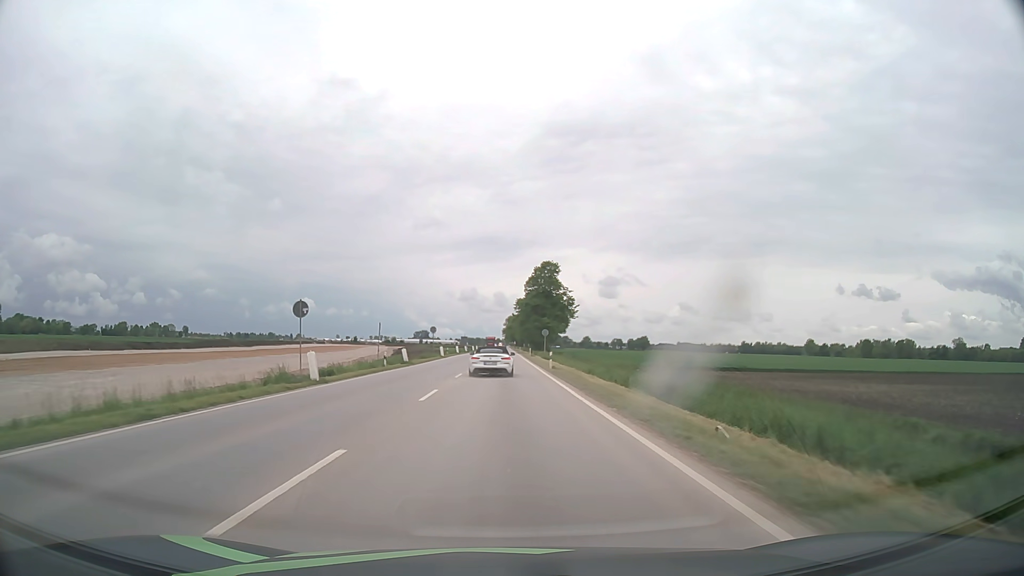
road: unclassified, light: Day
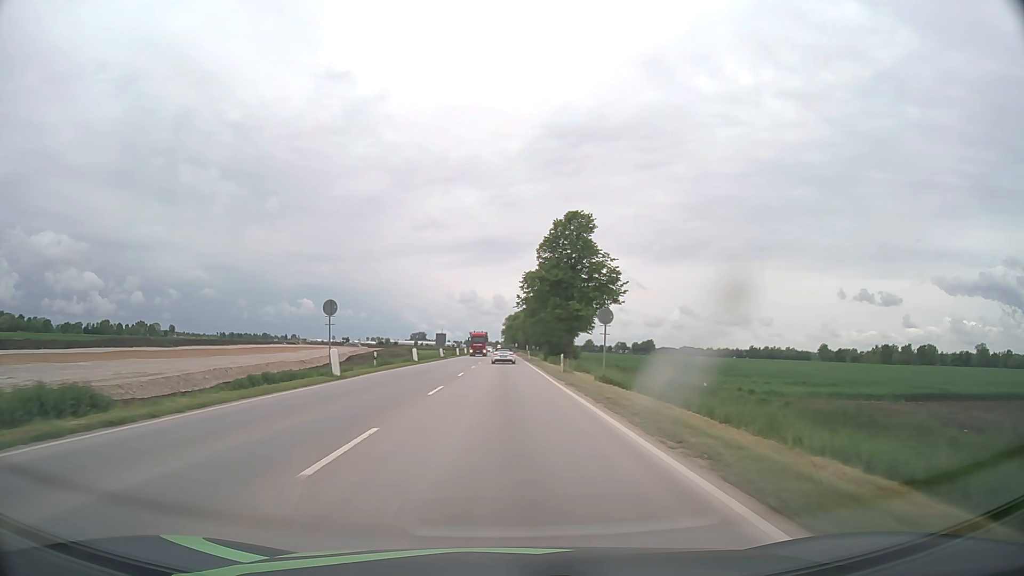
(-0.1, +46.0) m; 0°
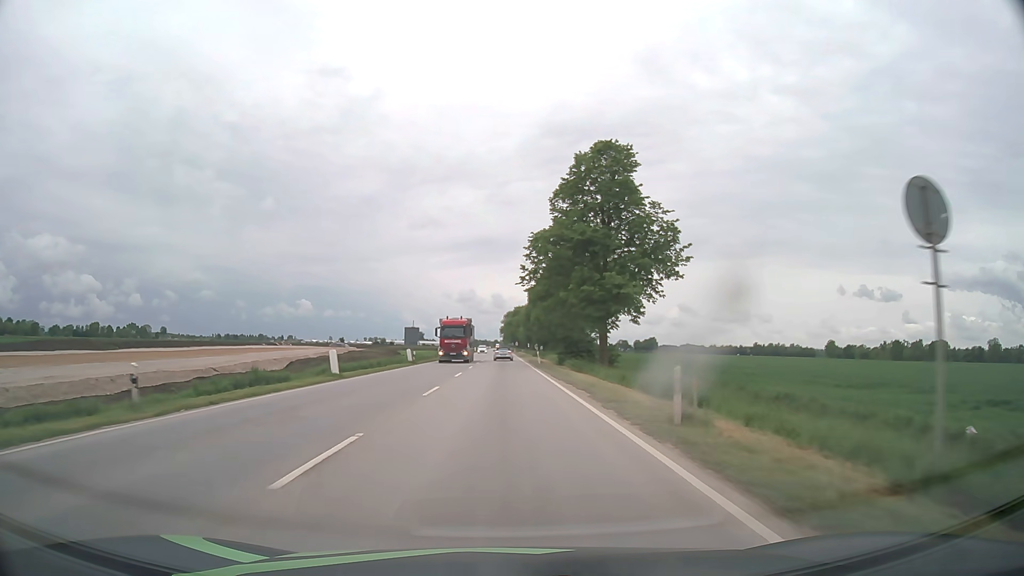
(+0.1, +24.7) m; 0°
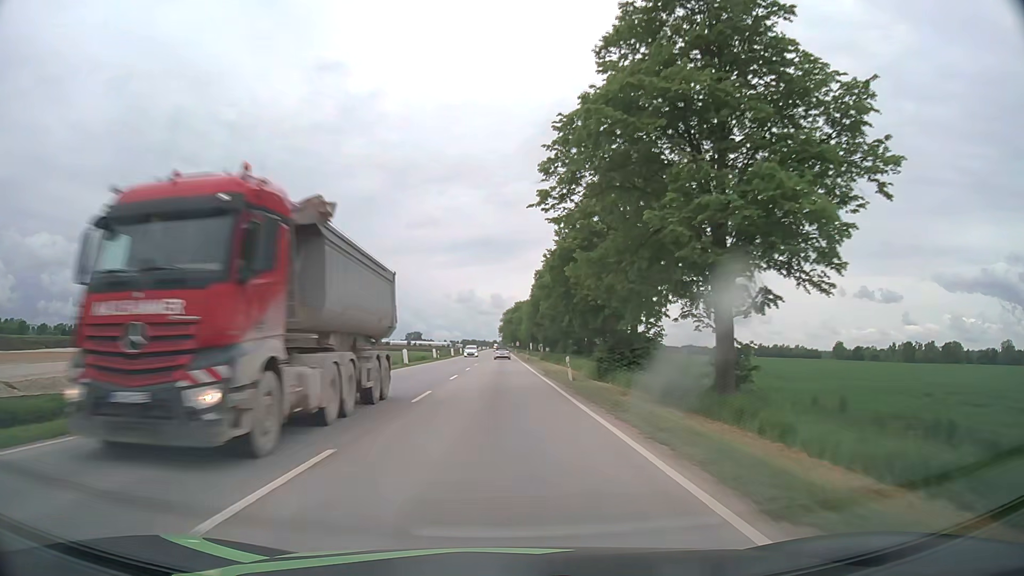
(0.0, +25.7) m; 0°
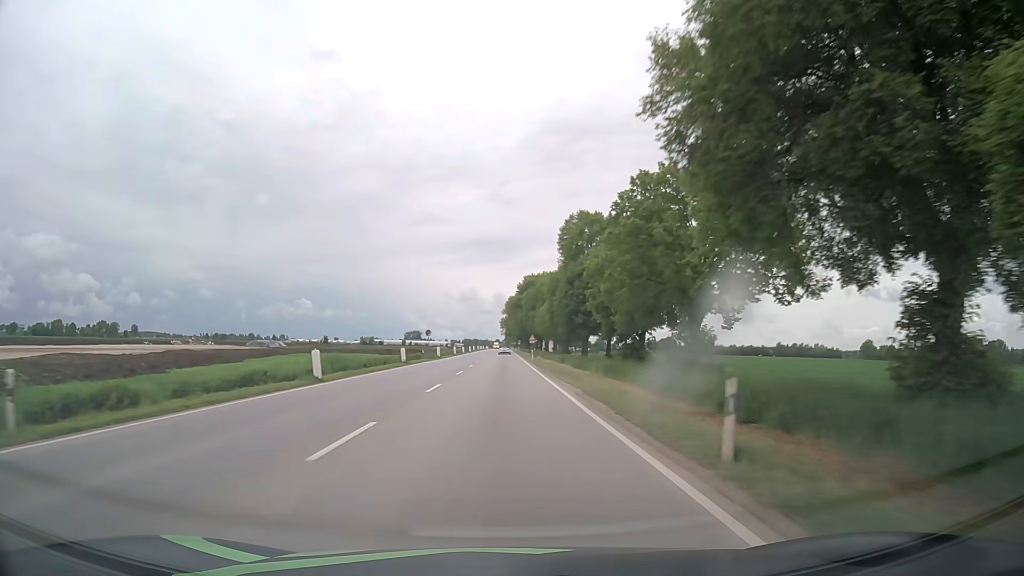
(-0.2, +68.9) m; 0°
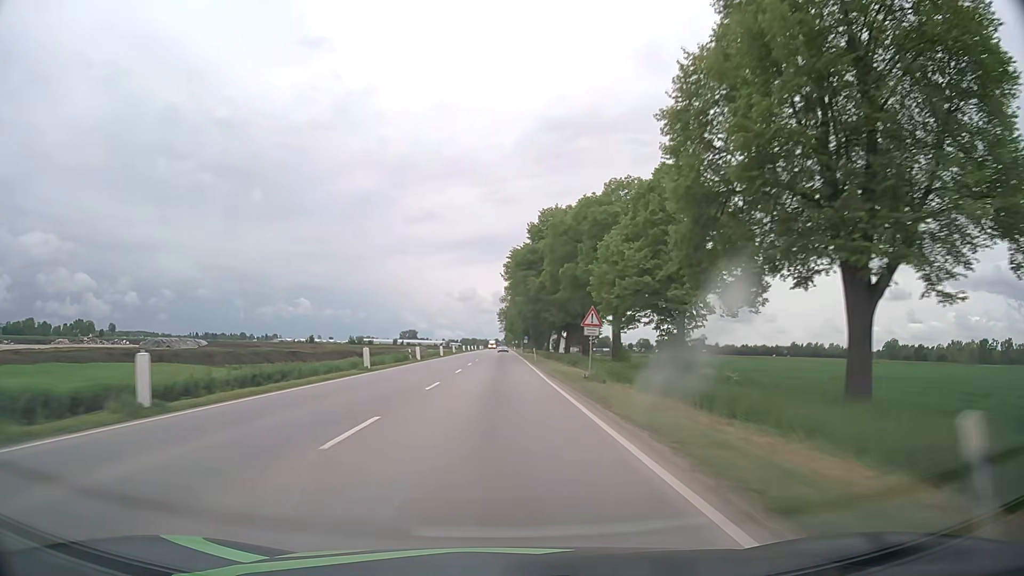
(-0.1, +59.4) m; 0°
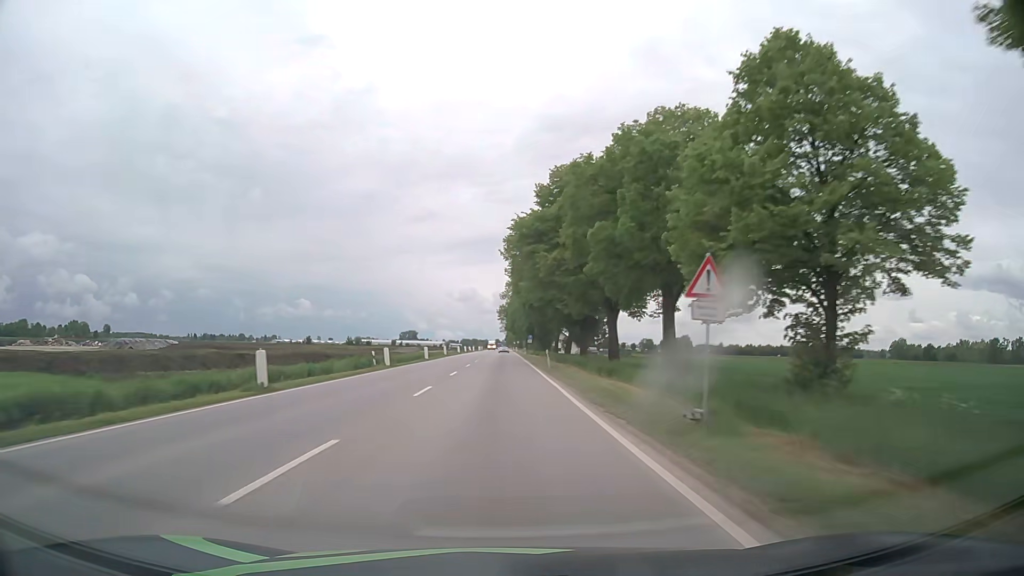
(-0.1, +15.2) m; 0°
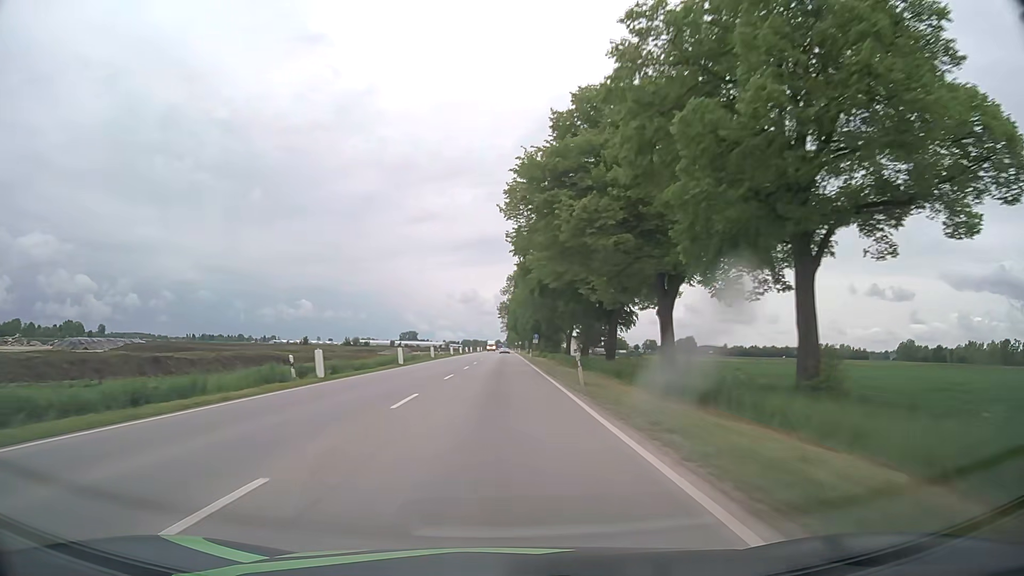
(-0.1, +15.3) m; 0°
(0, +10) (0, +20) (0, +30) (0, +40) (0, +50) (0, +60) (0, +70) (0, +80) (0, +90) (0, +100) m
